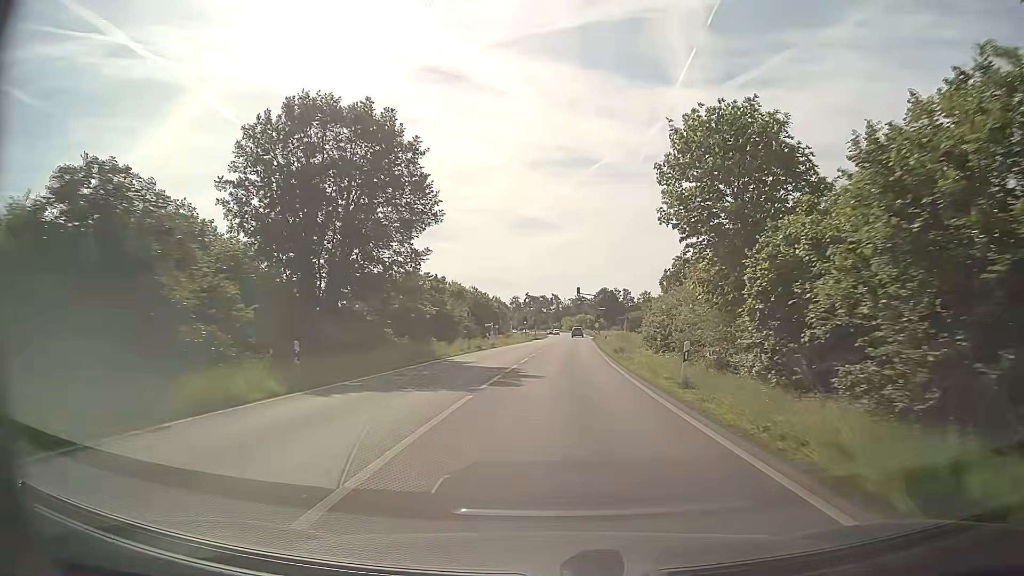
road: primary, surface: asphalt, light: Day
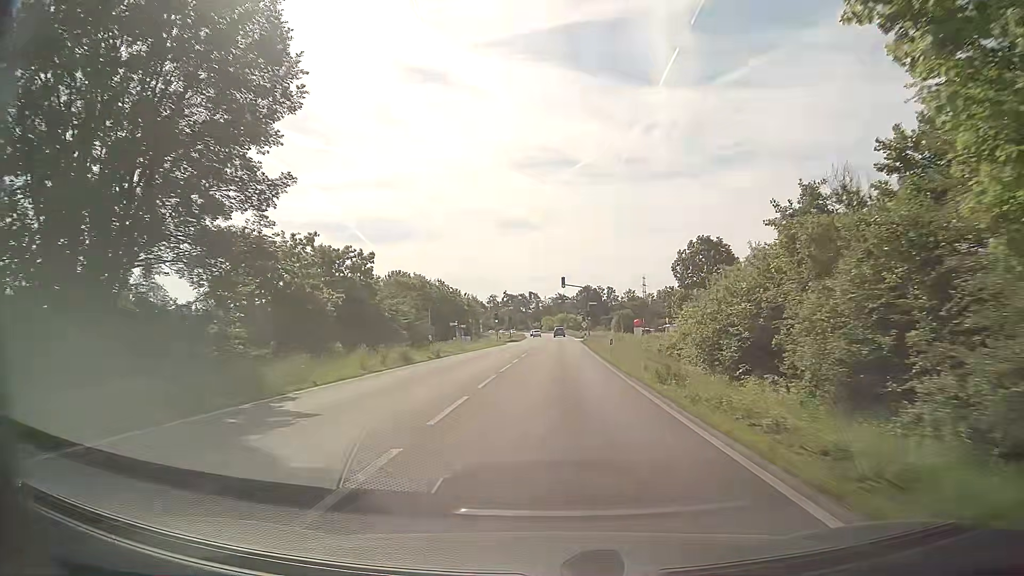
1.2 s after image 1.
(+0.3, +18.2) m; +2°
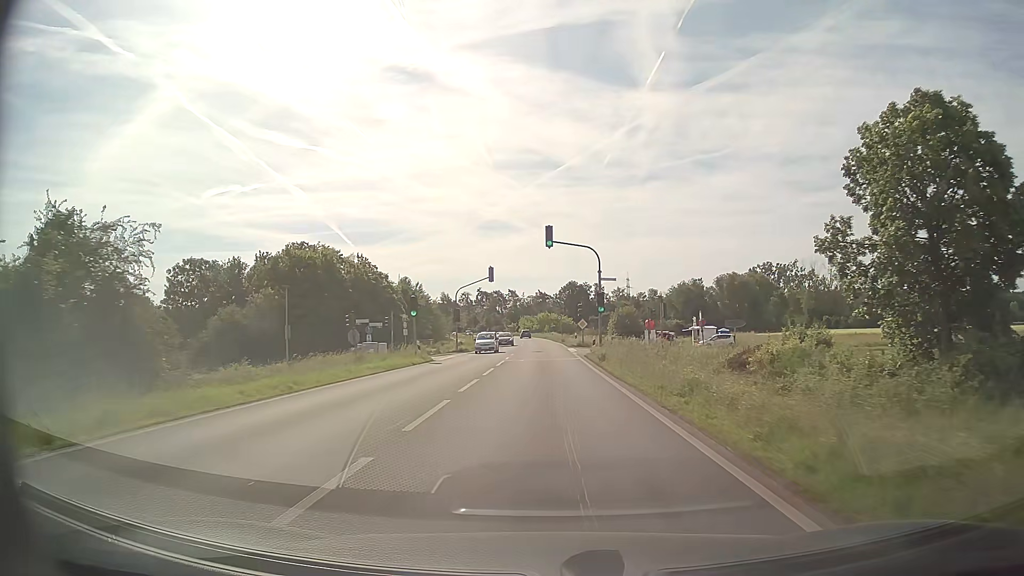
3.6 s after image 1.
(+0.7, +36.9) m; +2°
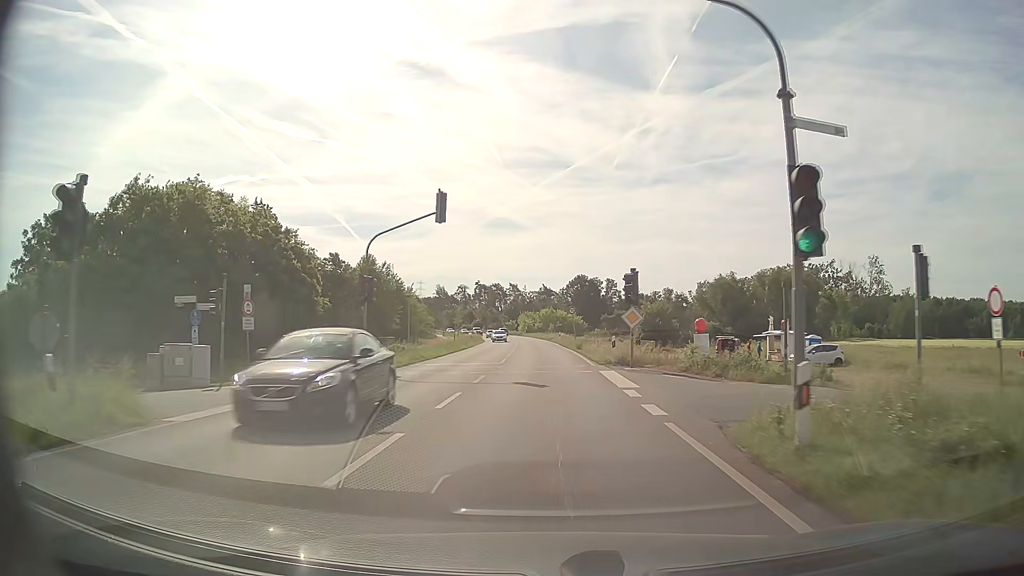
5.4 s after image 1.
(-0.1, +28.2) m; 0°
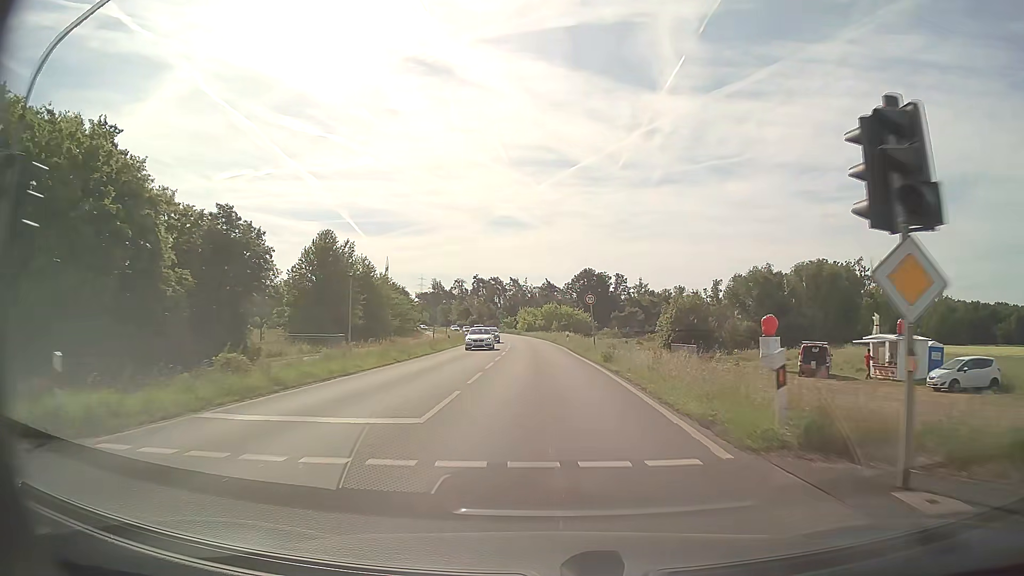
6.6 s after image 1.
(0.0, +19.0) m; 0°
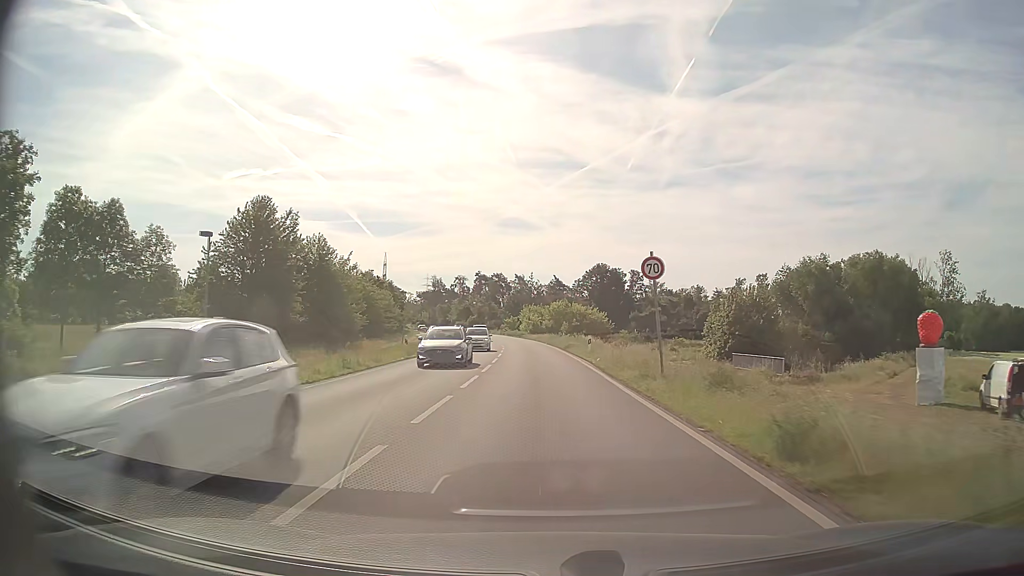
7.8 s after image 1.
(0.0, +19.1) m; 0°
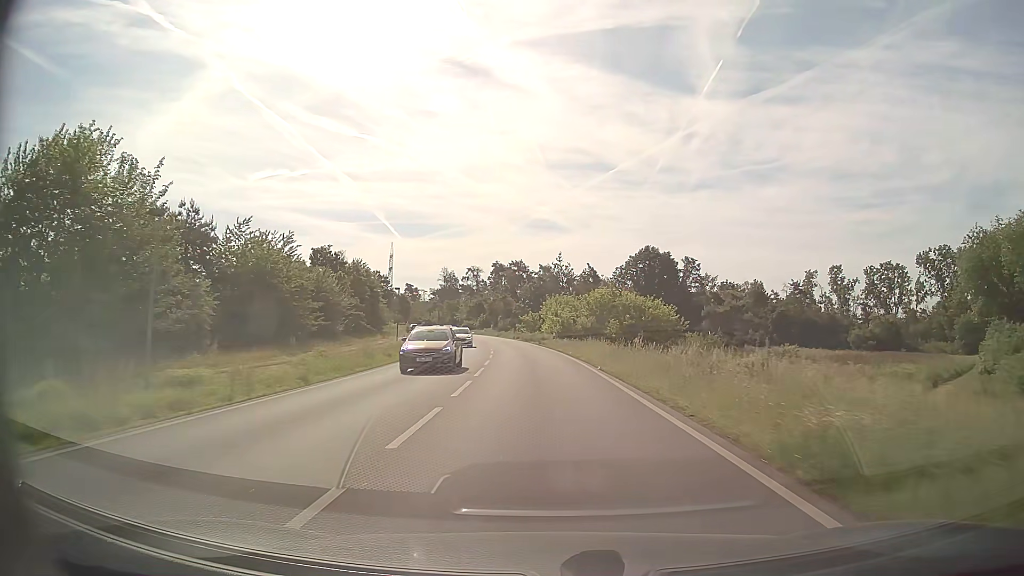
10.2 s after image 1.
(-0.8, +38.6) m; -3°
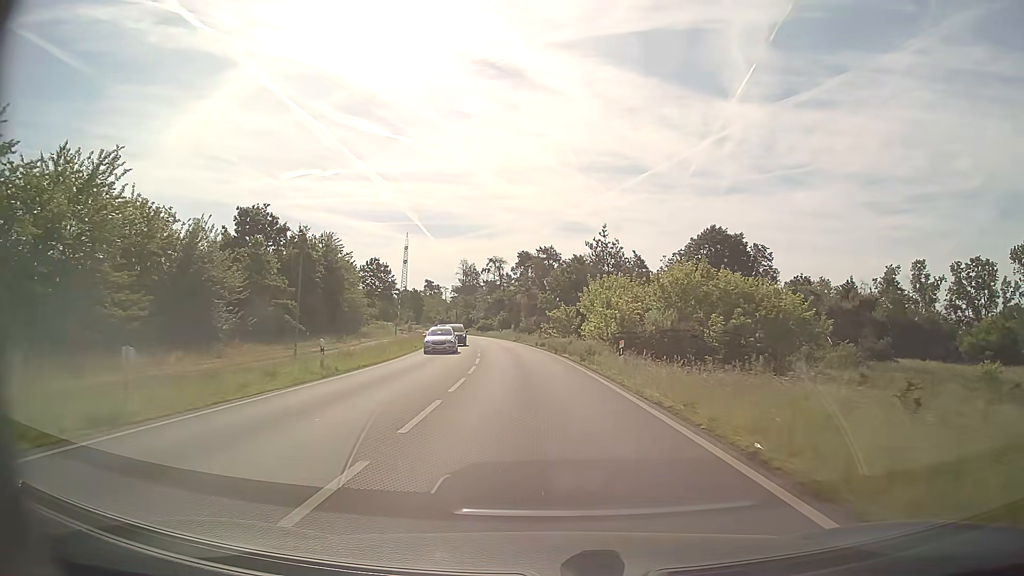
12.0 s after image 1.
(-0.6, +29.3) m; -2°
(0, +10) (0, +20) (-1, +30) (-2, +40) (-3, +50) (-5, +60) (-6, +70) (-8, +80) (-10, +89) (-12, +99) m
